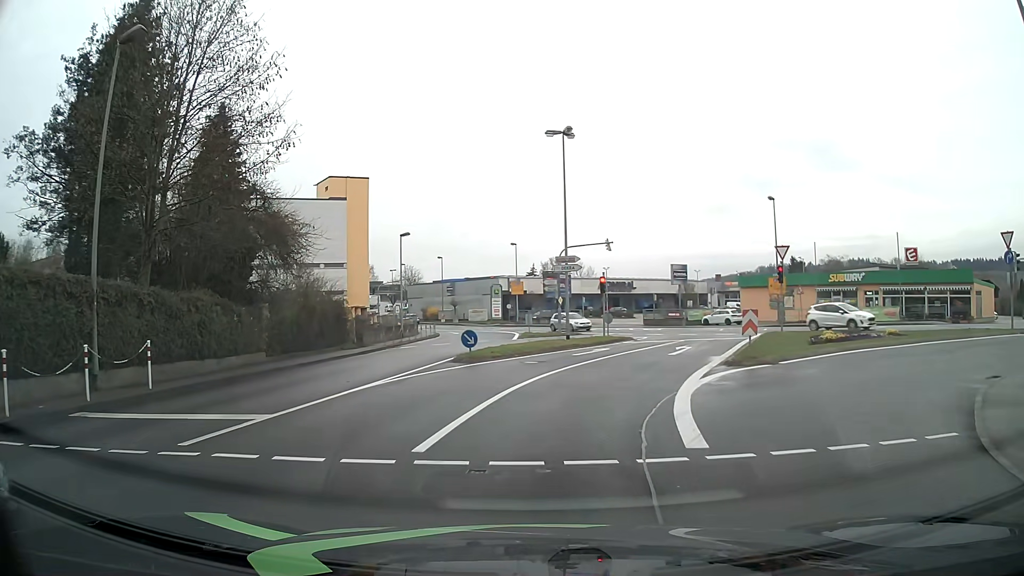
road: tertiary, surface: asphalt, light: Day
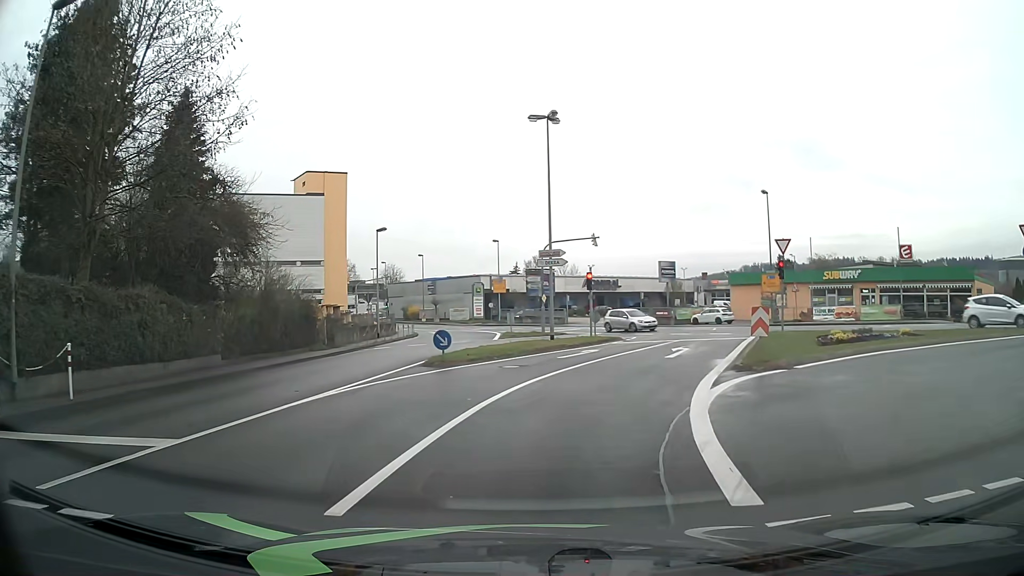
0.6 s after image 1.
(0.0, +2.5) m; -1°
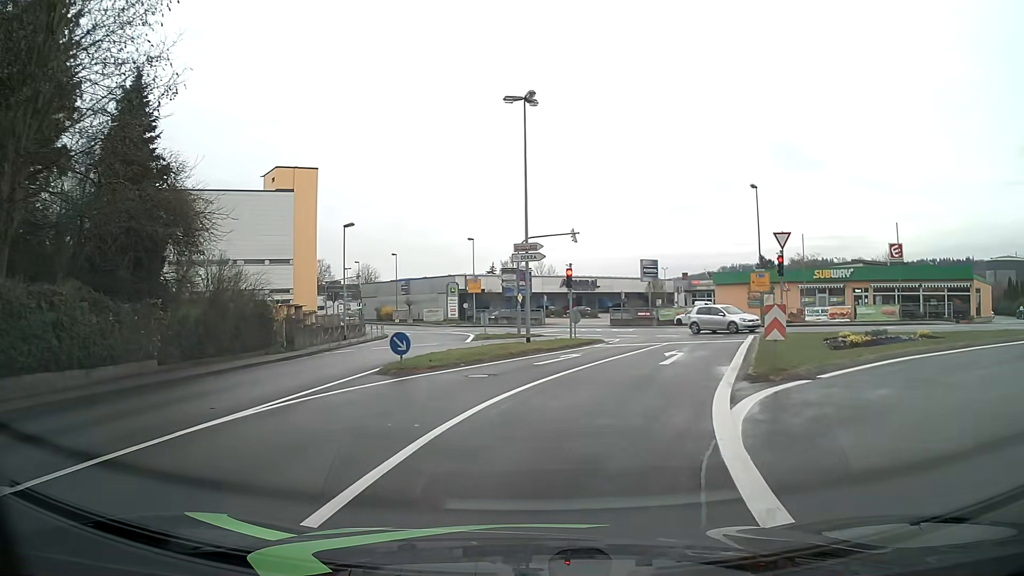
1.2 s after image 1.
(+0.1, +2.9) m; +3°
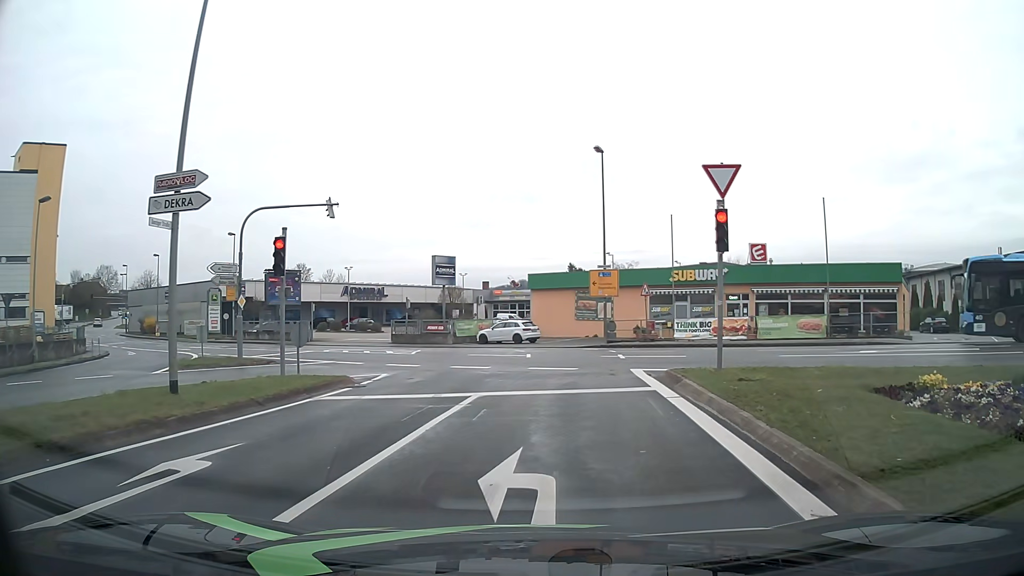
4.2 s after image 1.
(+2.1, +14.9) m; +17°
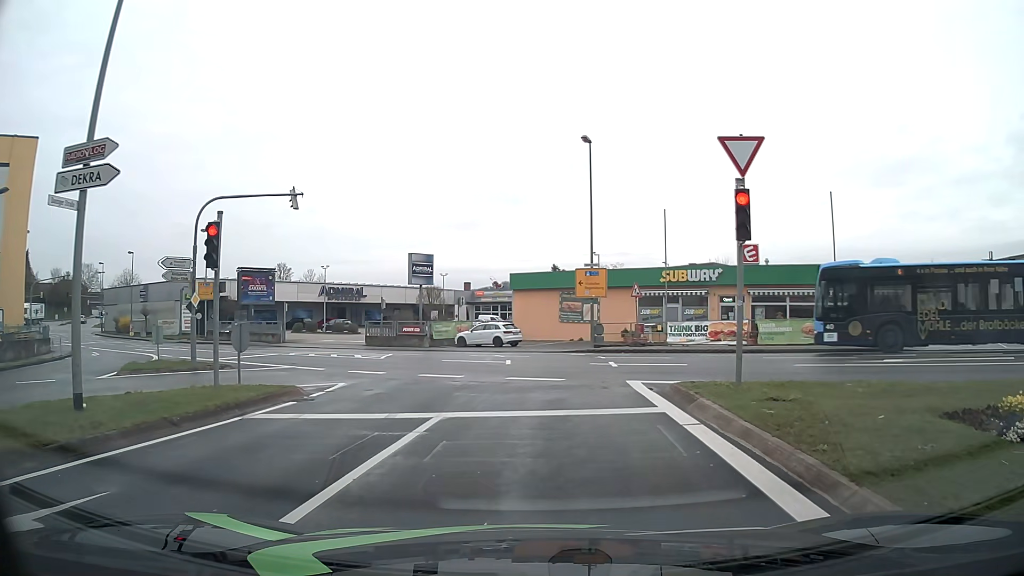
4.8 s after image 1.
(0.0, +2.4) m; +1°
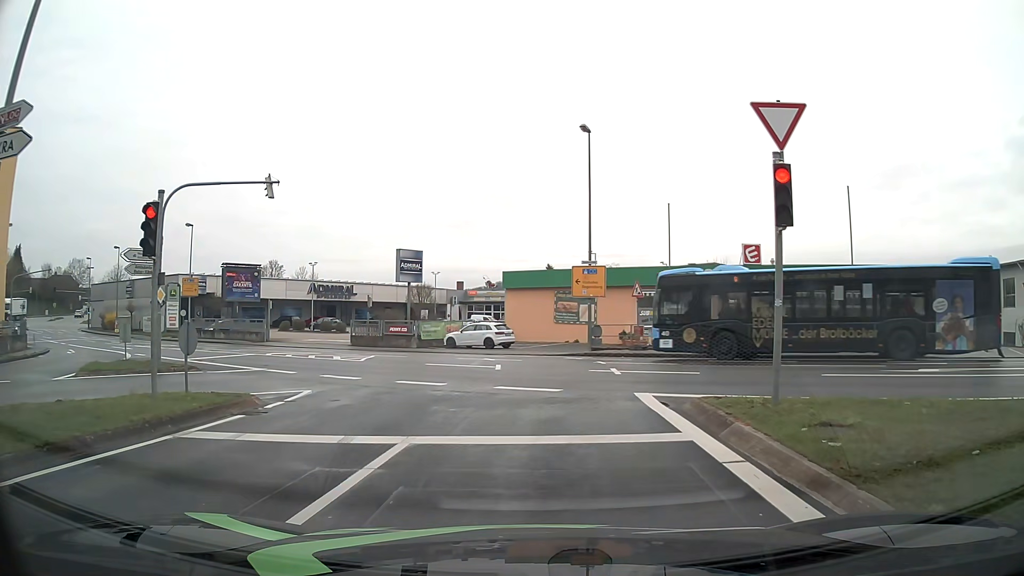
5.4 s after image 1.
(0.0, +2.0) m; 0°
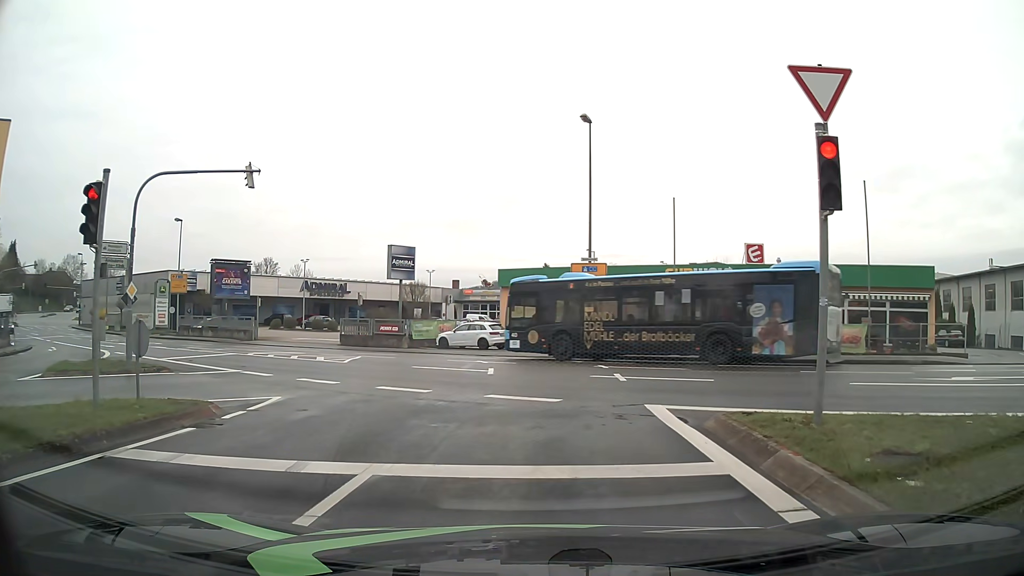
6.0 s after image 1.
(0.0, +1.5) m; 0°
